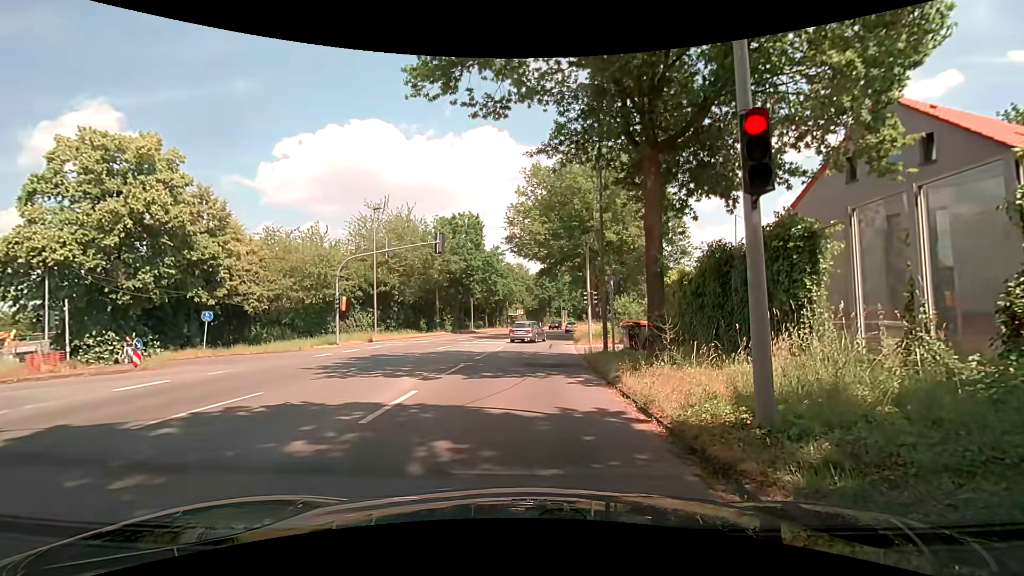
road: secondary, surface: asphalt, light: Day
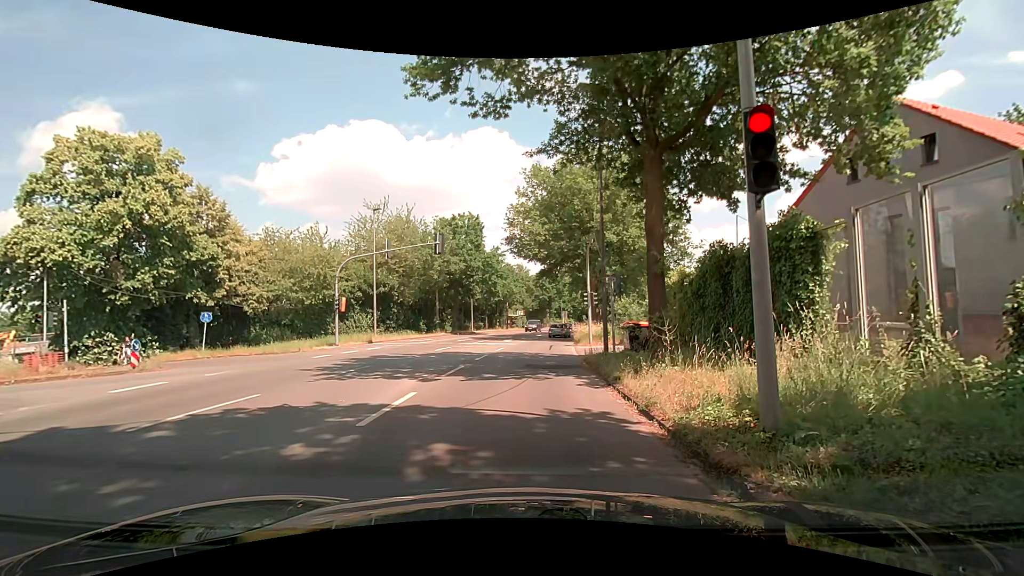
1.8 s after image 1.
(0.0, +0.2) m; 0°
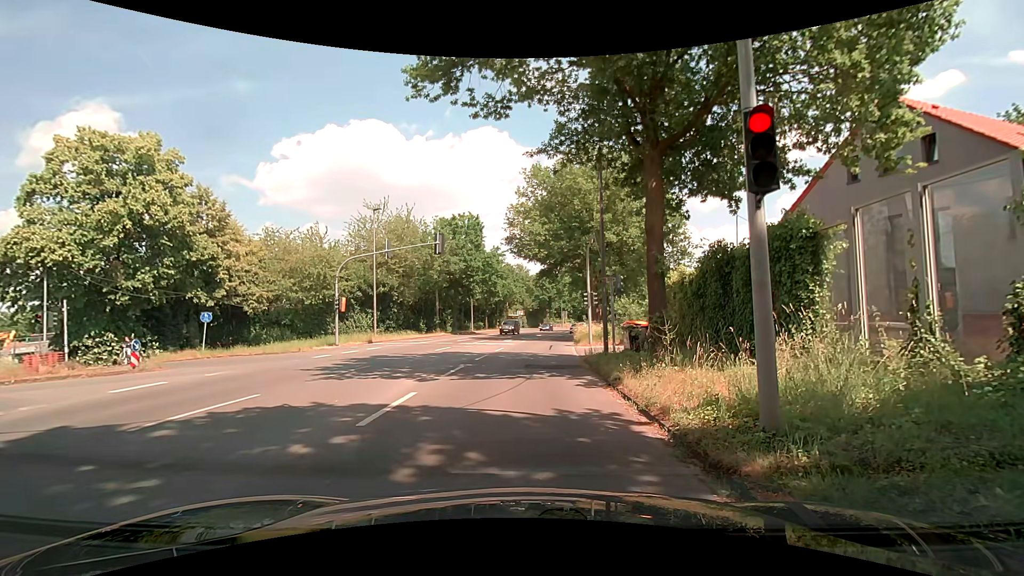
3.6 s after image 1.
(0.0, 0.0) m; 0°
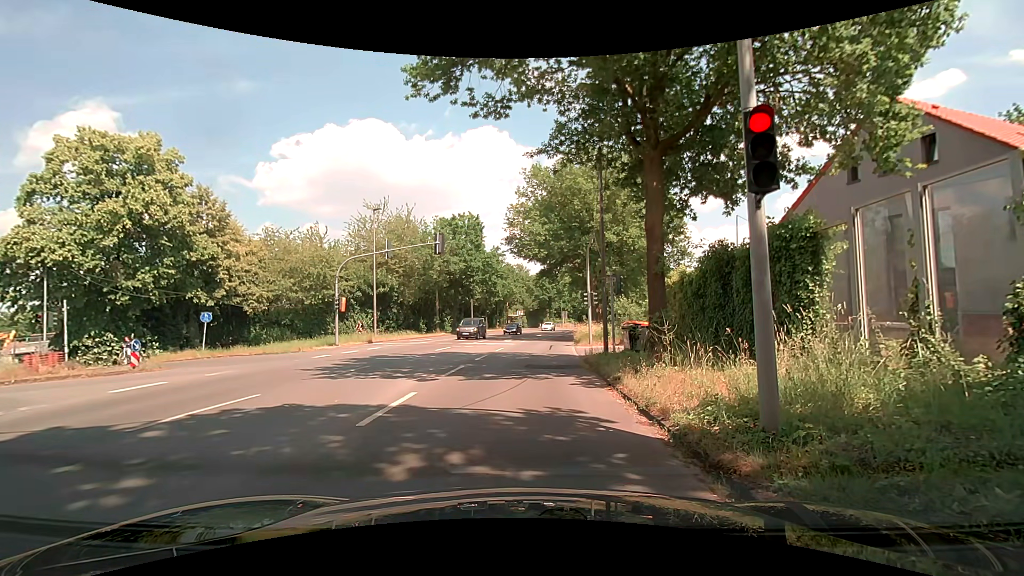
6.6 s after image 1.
(0.0, 0.0) m; 0°
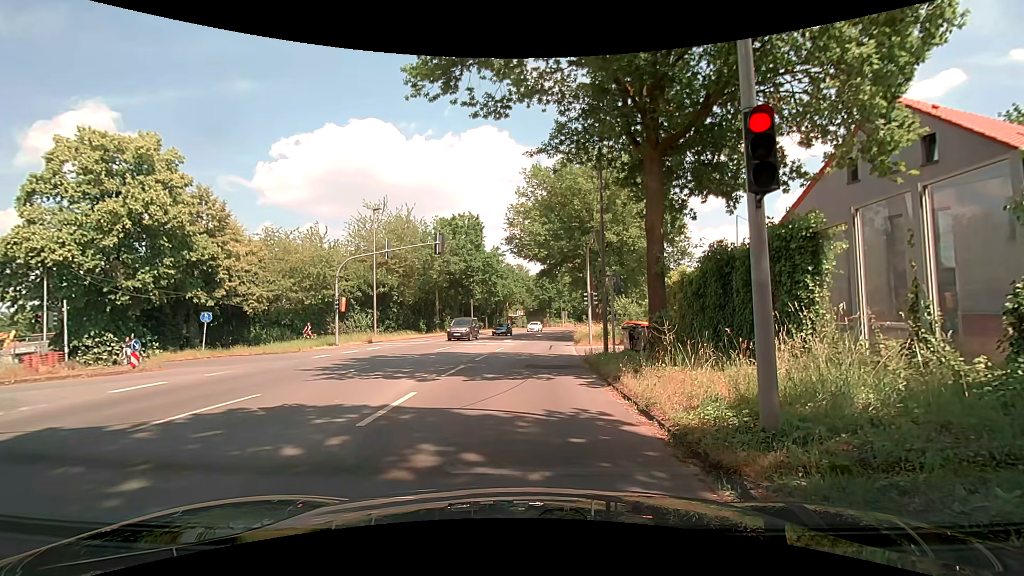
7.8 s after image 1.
(0.0, 0.0) m; 0°
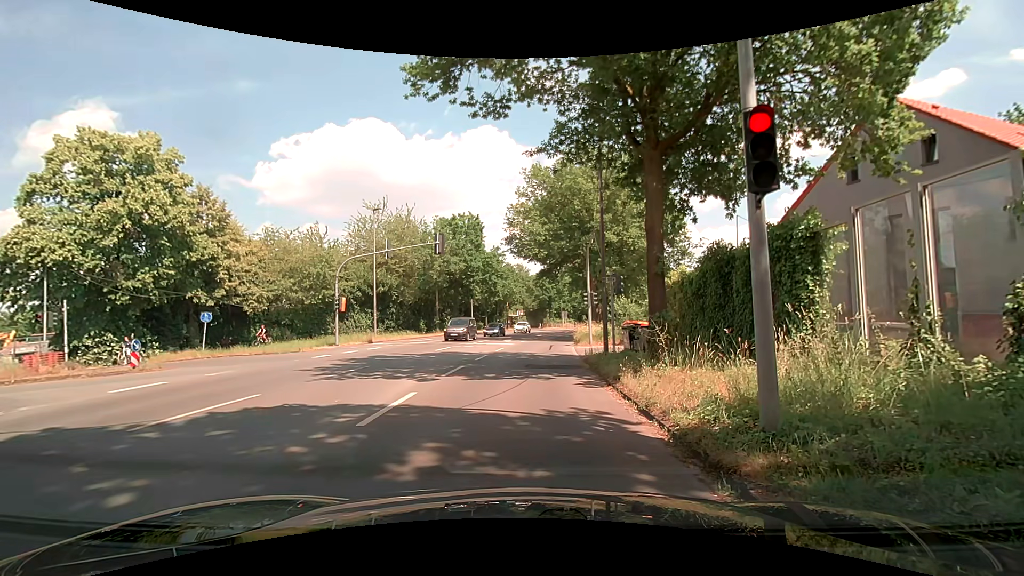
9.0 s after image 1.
(0.0, 0.0) m; 0°
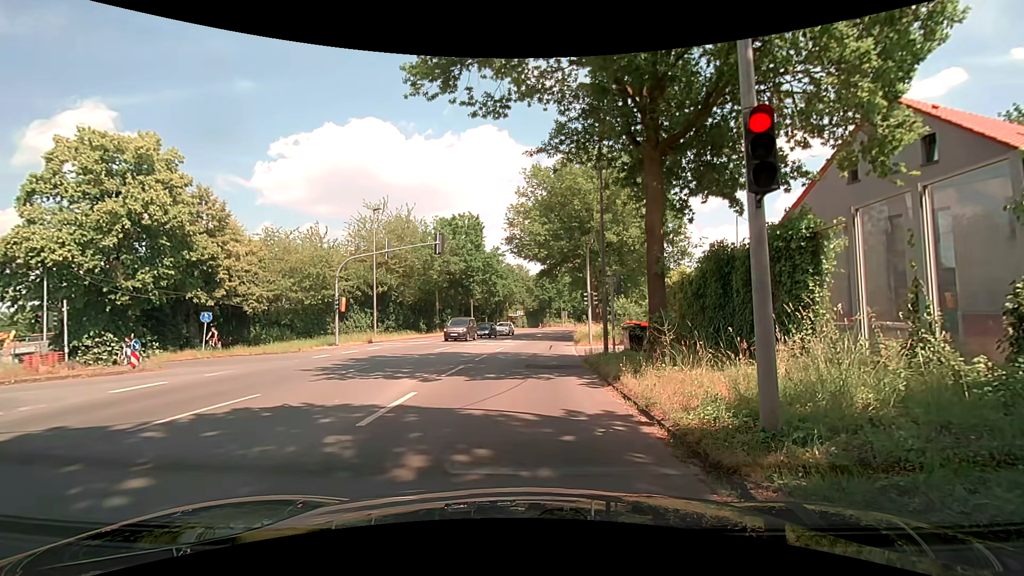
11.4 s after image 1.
(0.0, 0.0) m; 0°
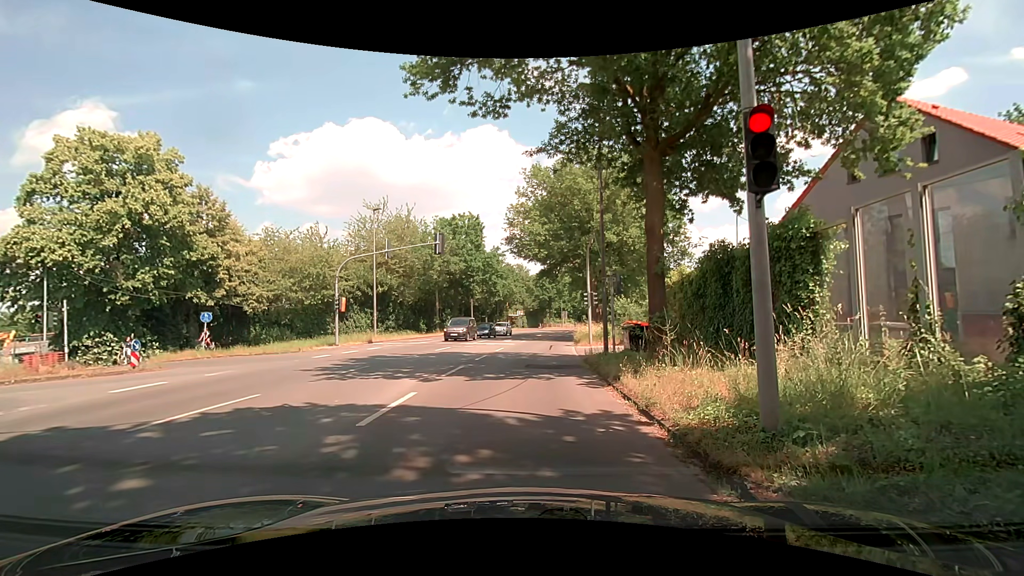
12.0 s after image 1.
(0.0, 0.0) m; 0°
